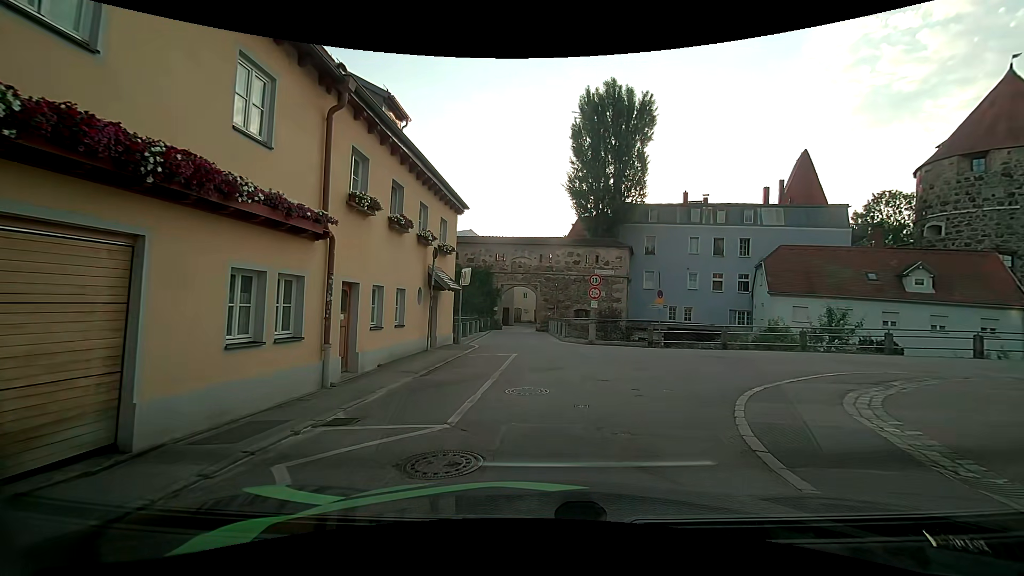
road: residential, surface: asphalt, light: Day
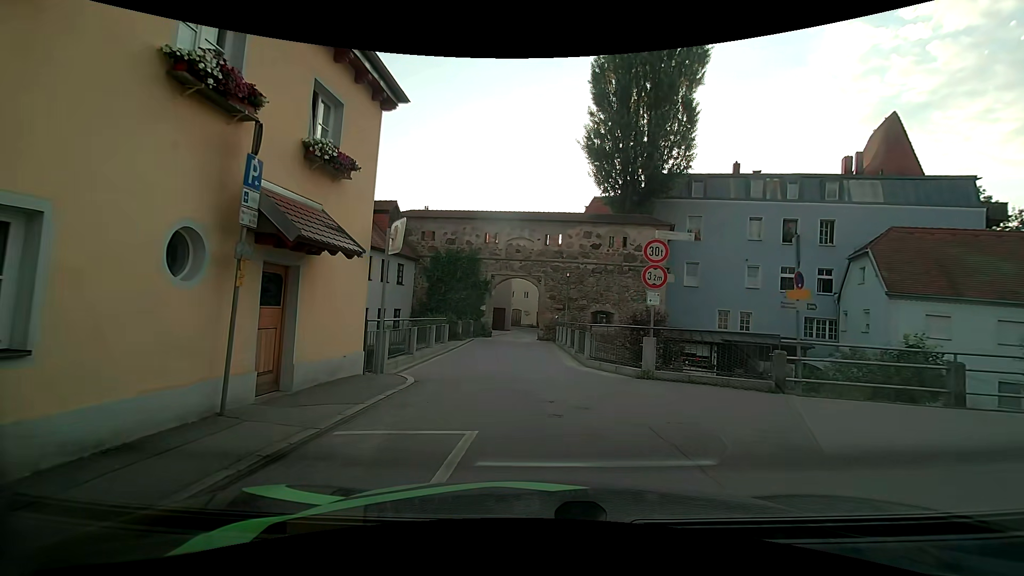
(+0.2, +11.6) m; 0°
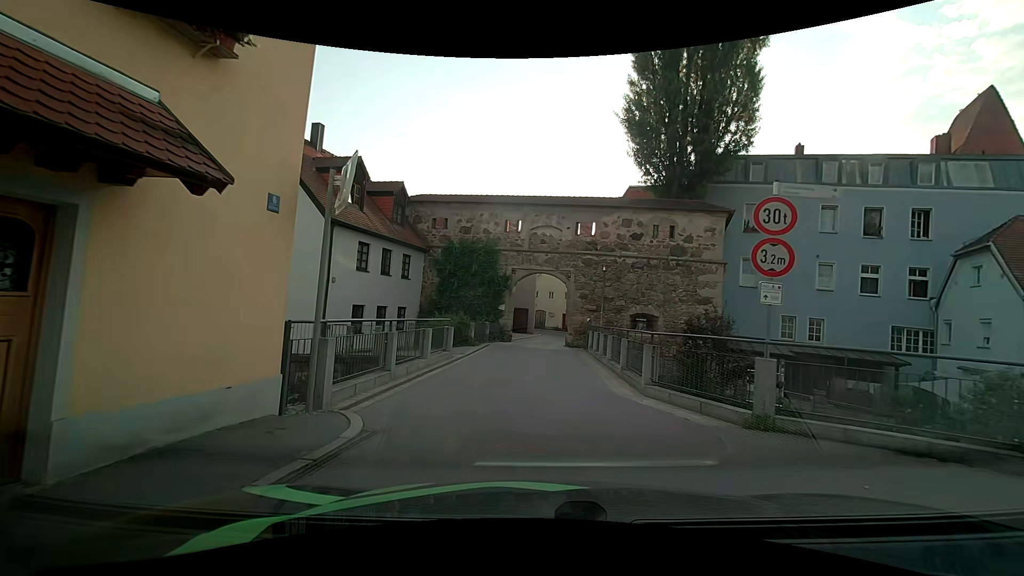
(-0.1, +4.6) m; -2°
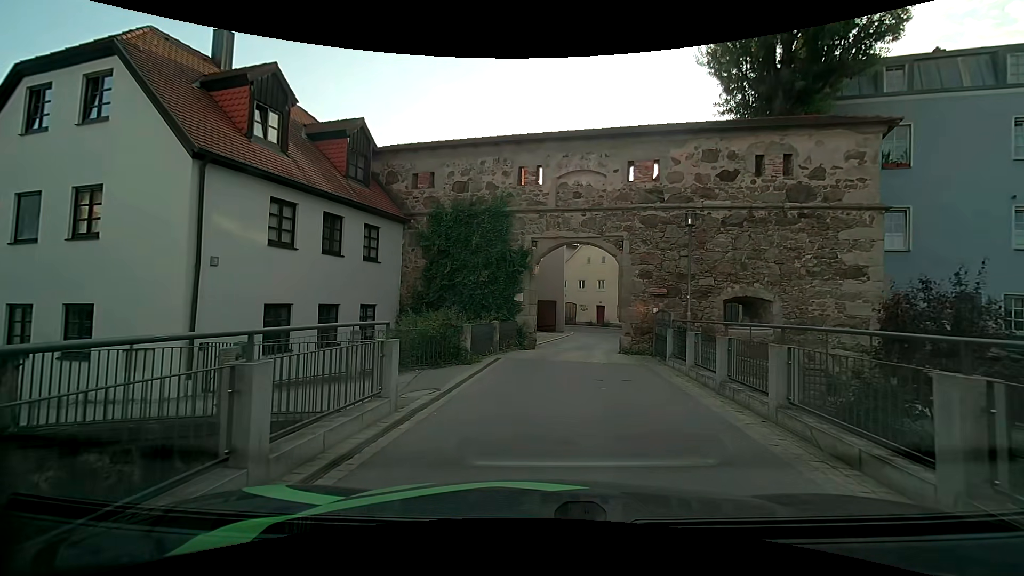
(-0.4, +9.0) m; -4°
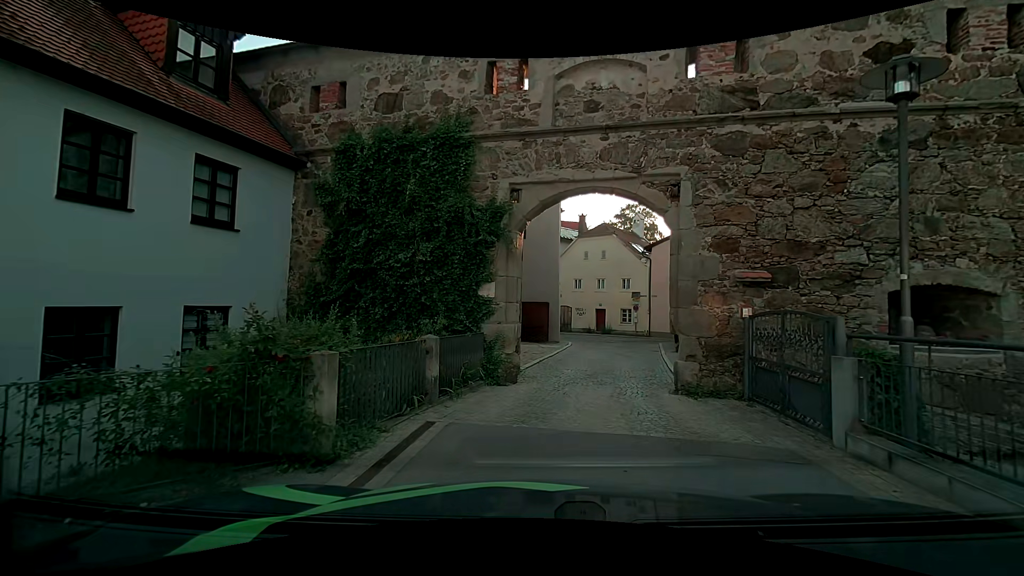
(+0.1, +7.9) m; +2°
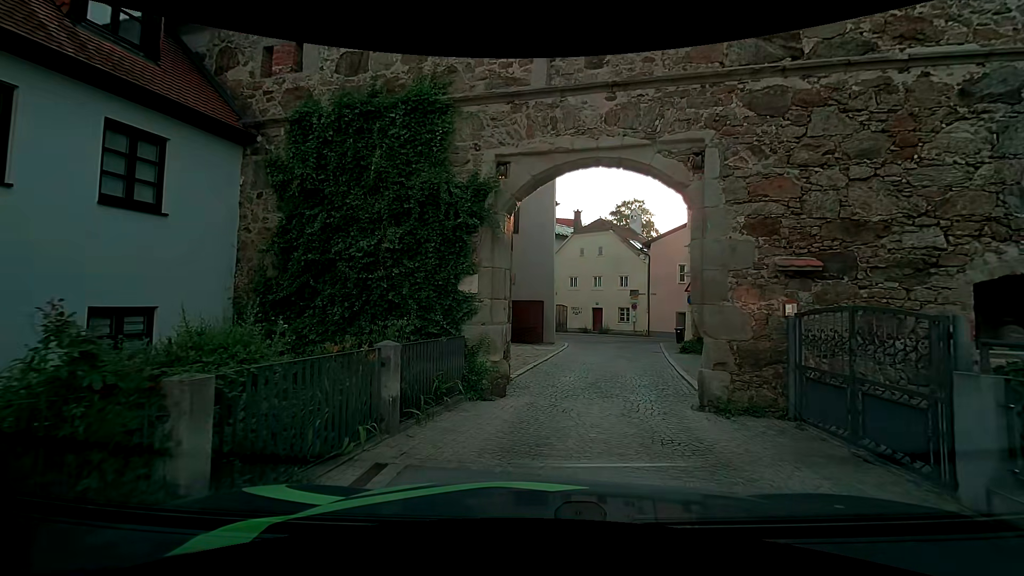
(0.0, +1.7) m; +2°
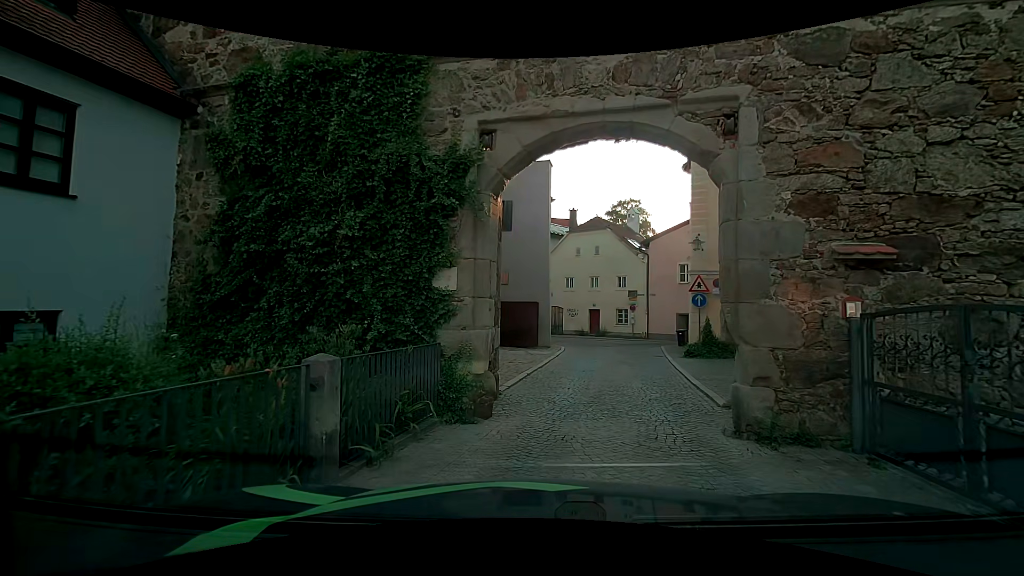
(0.0, +1.5) m; +2°
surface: sett
